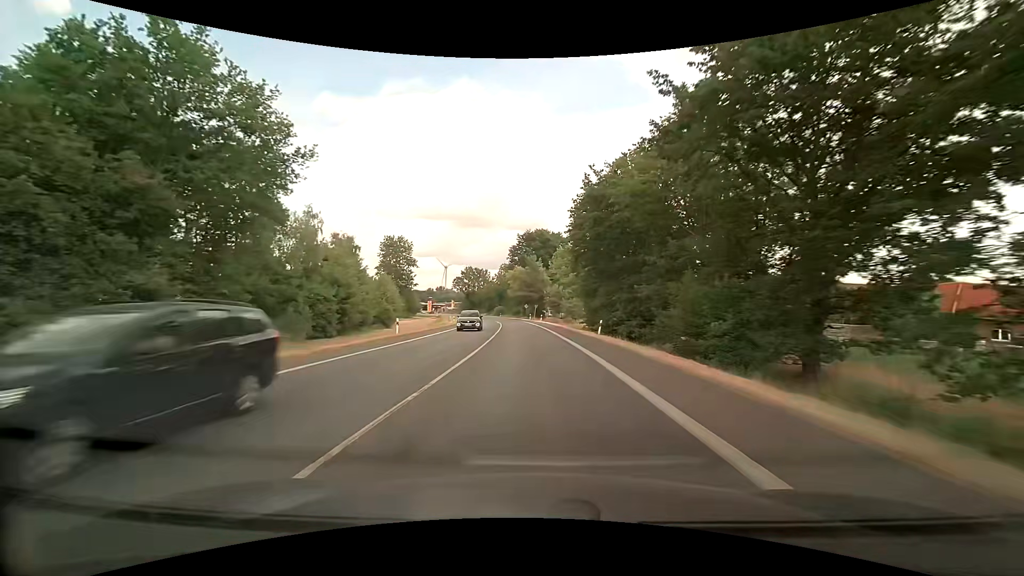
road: primary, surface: asphalt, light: Day
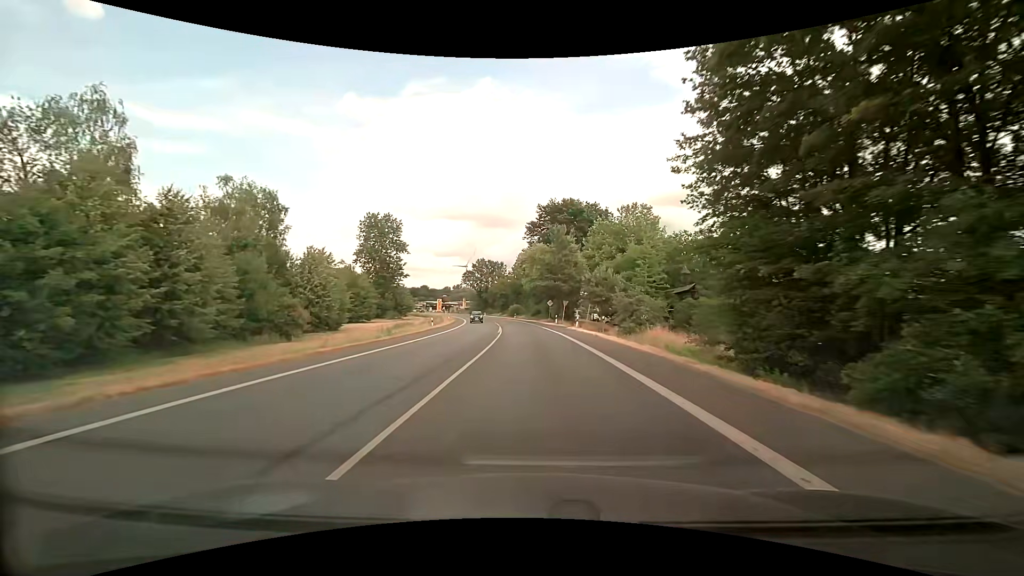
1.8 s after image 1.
(-0.6, +32.3) m; -2°
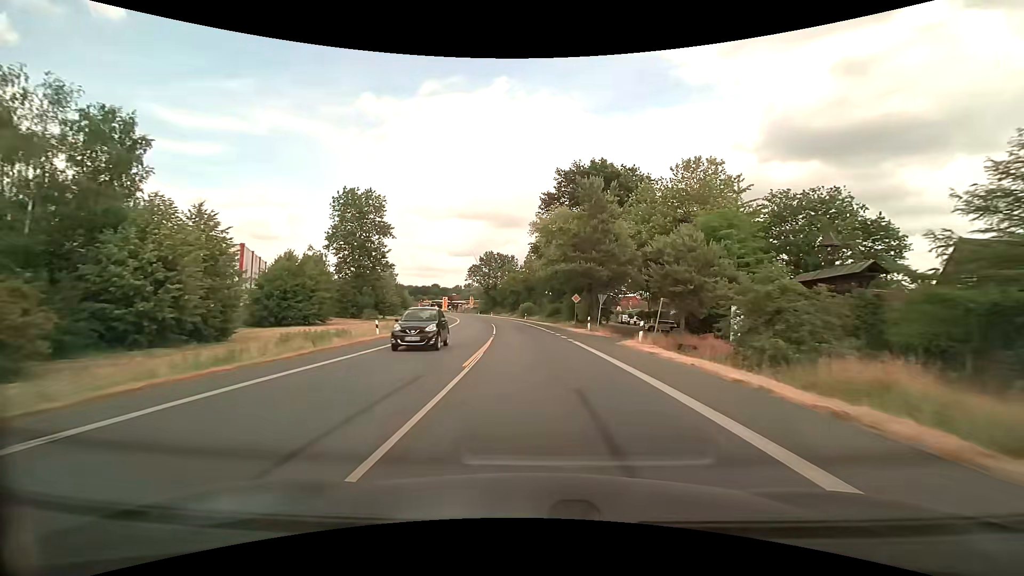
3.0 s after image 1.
(-0.4, +21.5) m; -2°
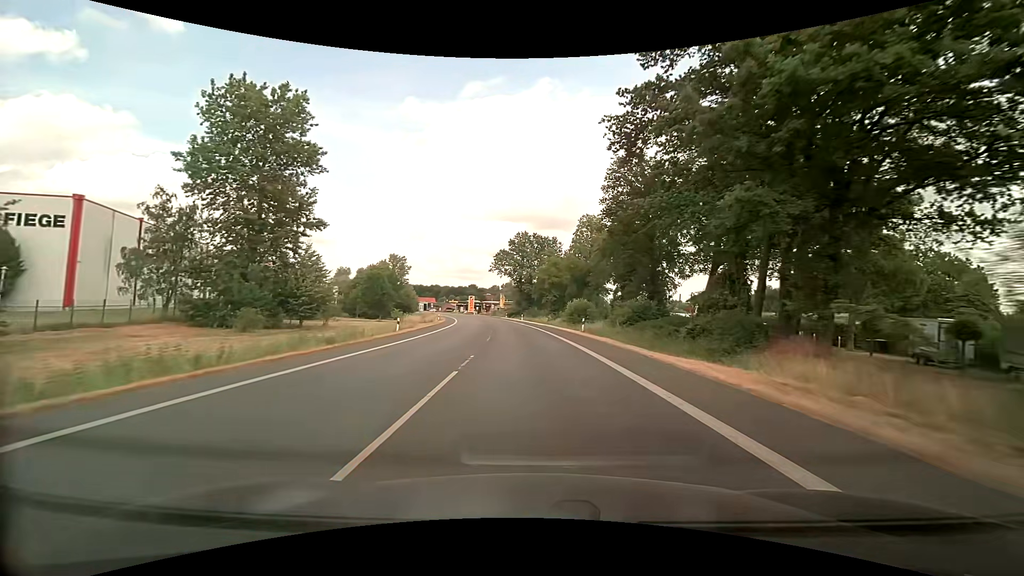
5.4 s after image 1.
(-1.6, +43.1) m; -5°
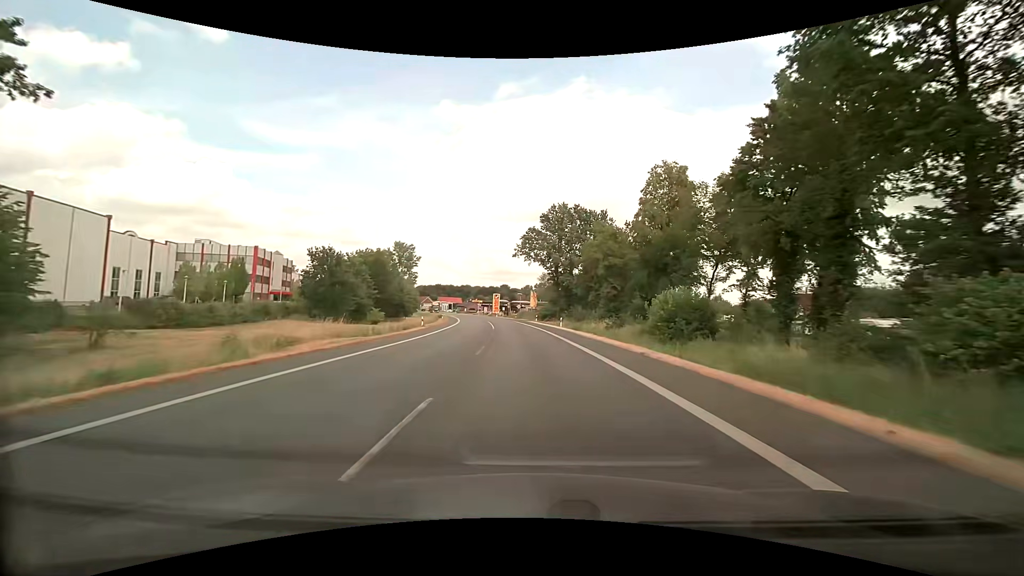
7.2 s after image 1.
(-1.1, +32.4) m; -4°
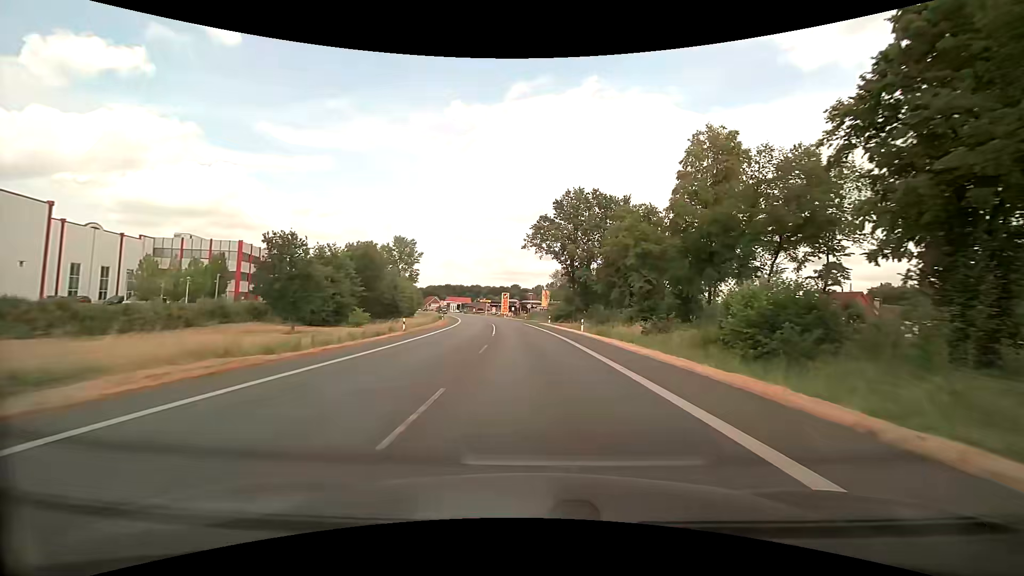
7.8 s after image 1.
(-0.1, +10.8) m; -1°
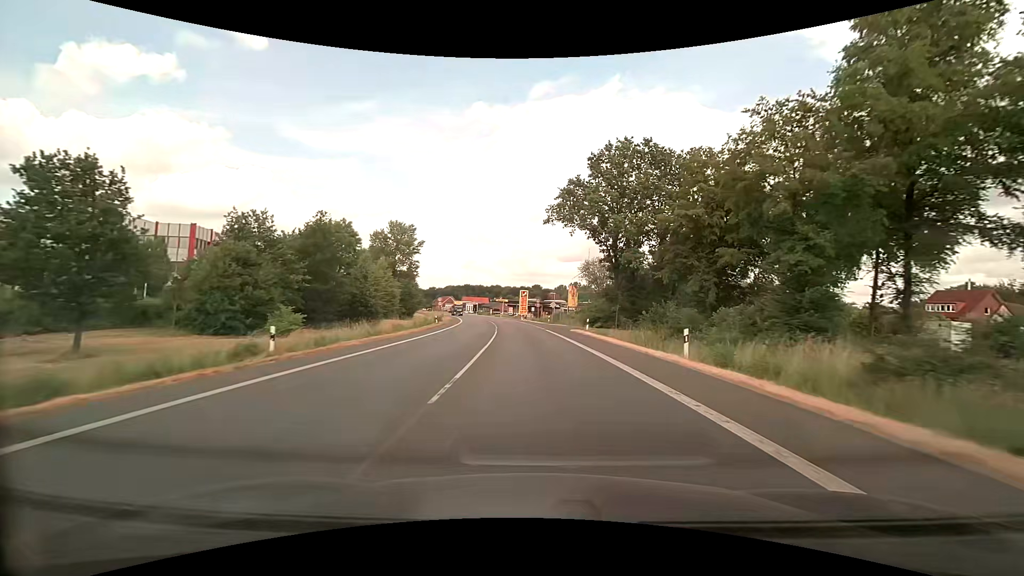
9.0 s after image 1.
(-0.6, +21.6) m; -3°
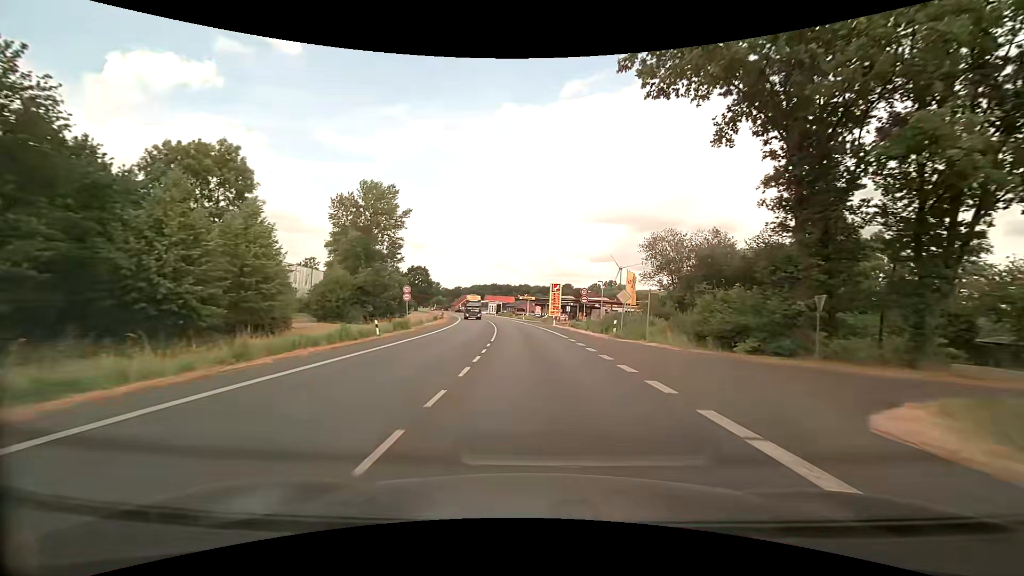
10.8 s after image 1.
(-0.9, +32.4) m; -3°
